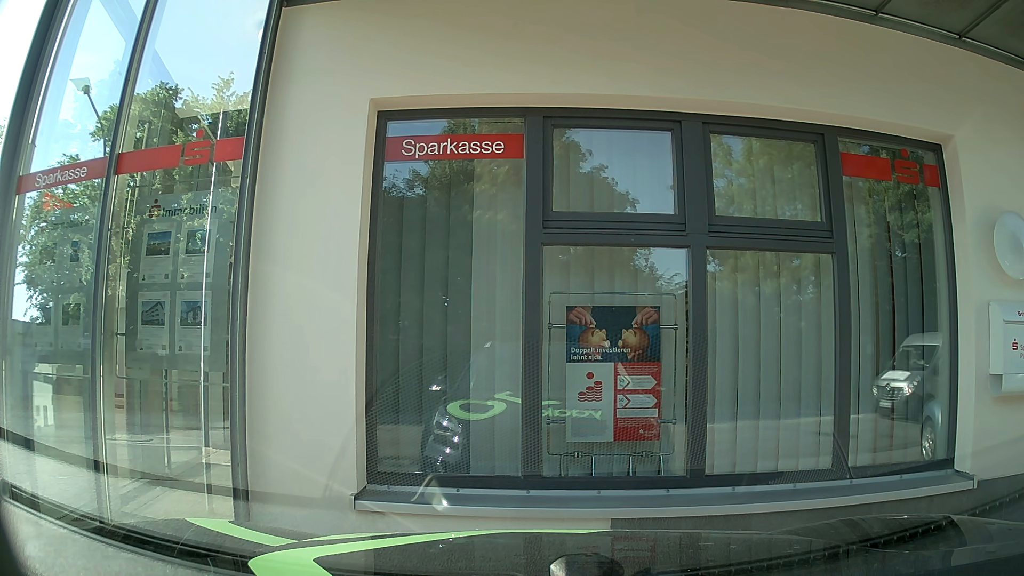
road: unclassified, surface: asphalt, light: Day
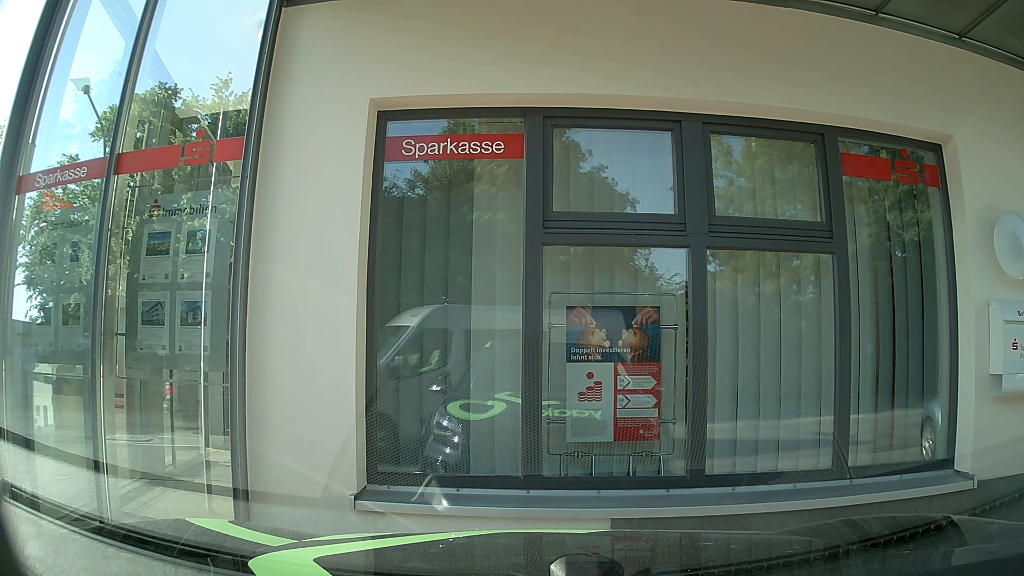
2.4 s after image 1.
(0.0, 0.0) m; 0°
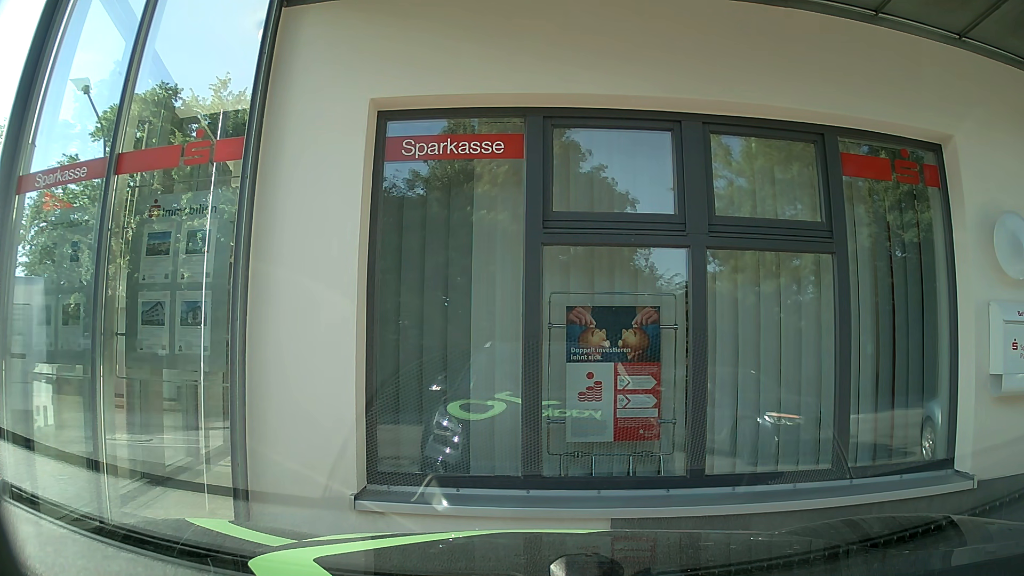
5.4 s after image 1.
(0.0, 0.0) m; 0°
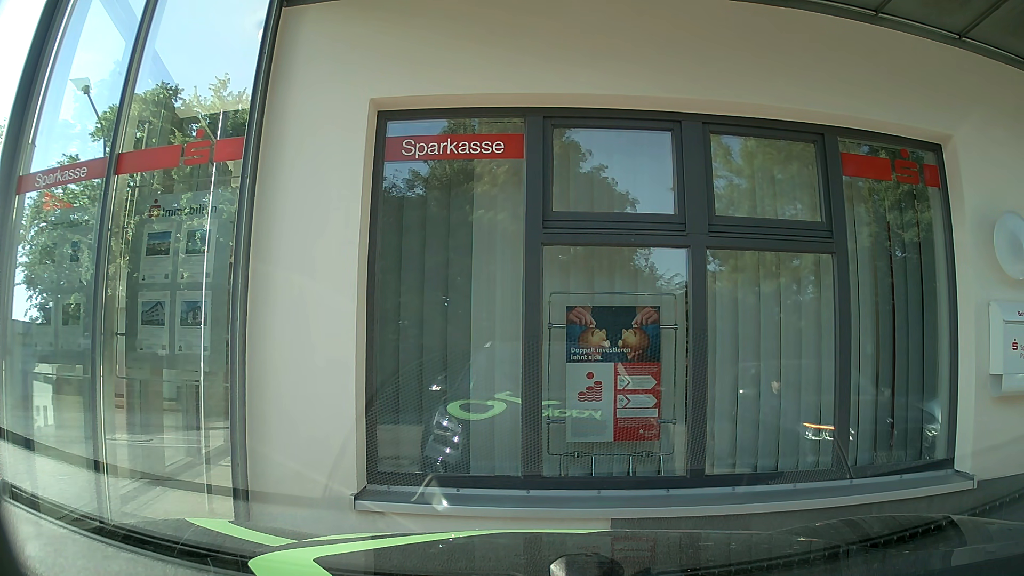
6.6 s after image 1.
(0.0, 0.0) m; 0°
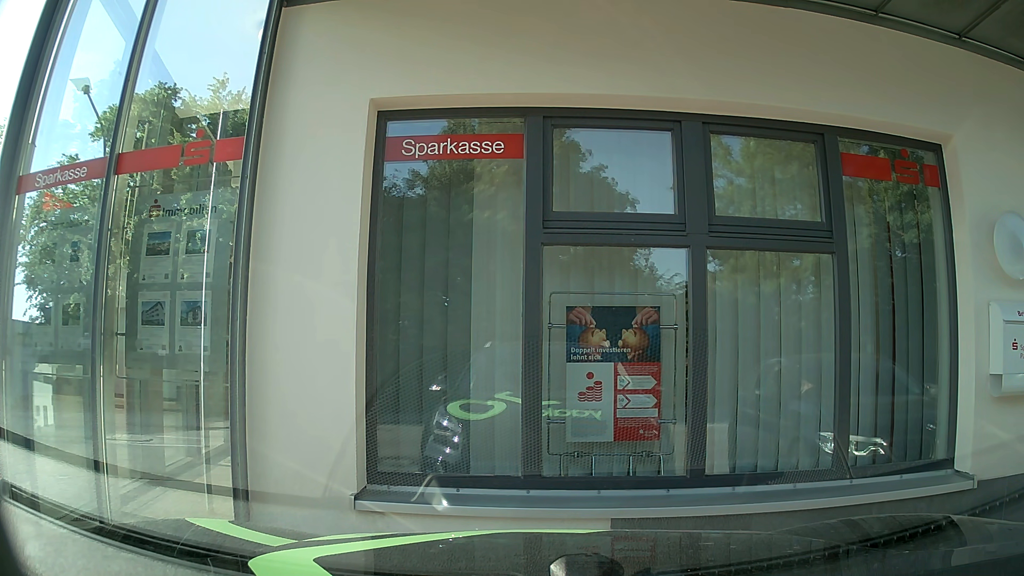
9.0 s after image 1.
(0.0, 0.0) m; 0°
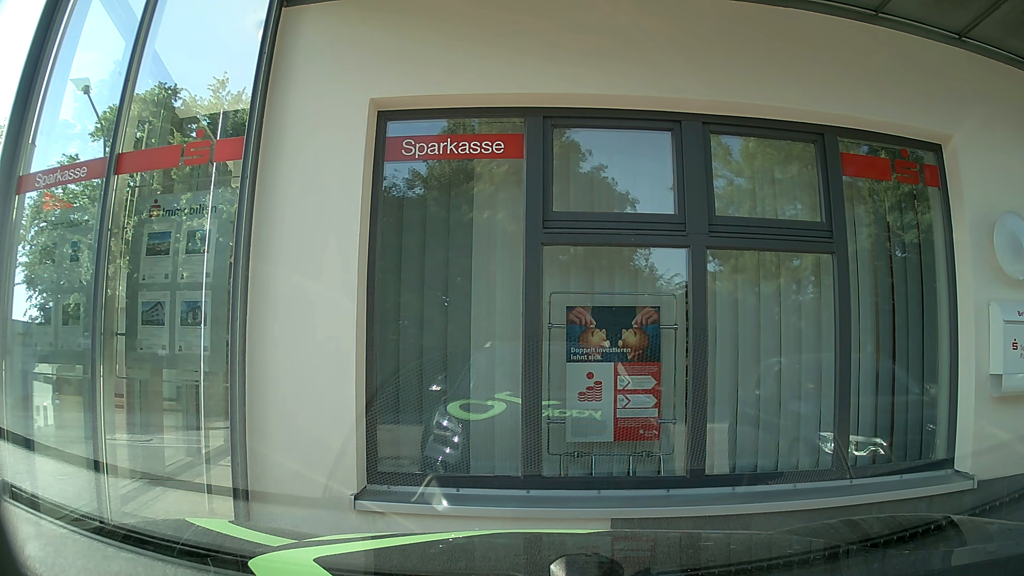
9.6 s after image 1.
(0.0, 0.0) m; 0°
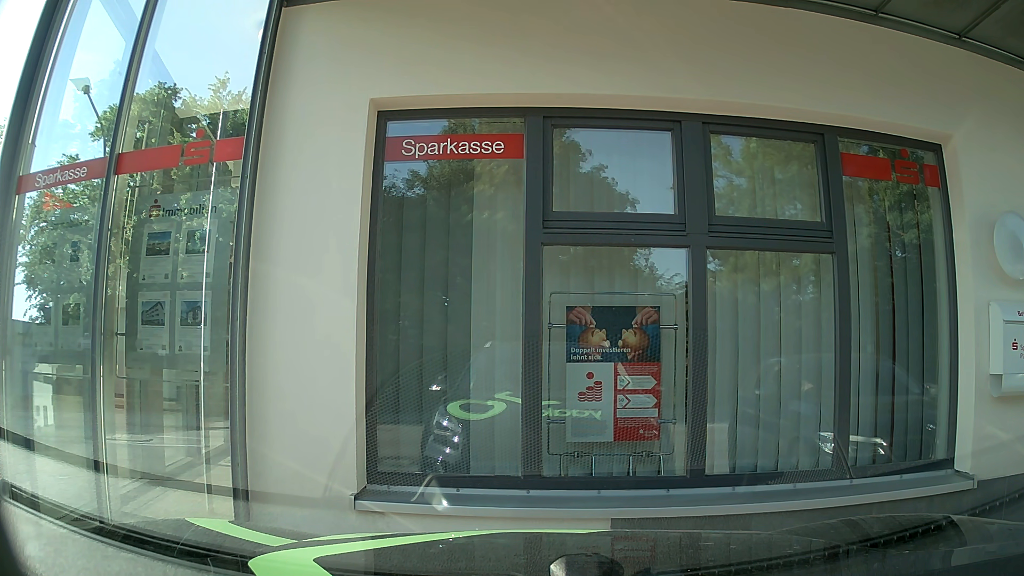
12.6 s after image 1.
(0.0, 0.0) m; 0°
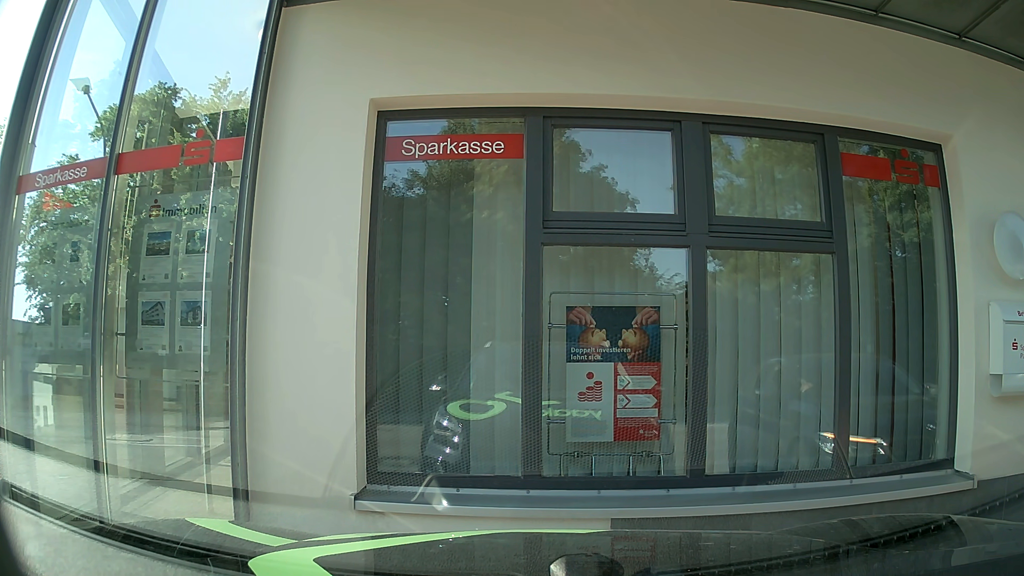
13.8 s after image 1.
(0.0, 0.0) m; 0°
